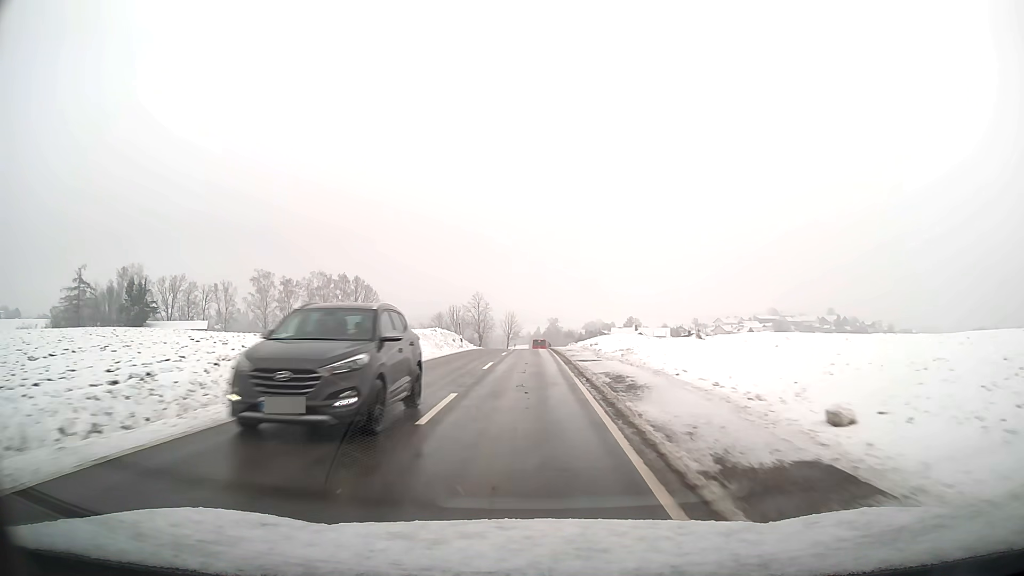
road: tertiary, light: Day
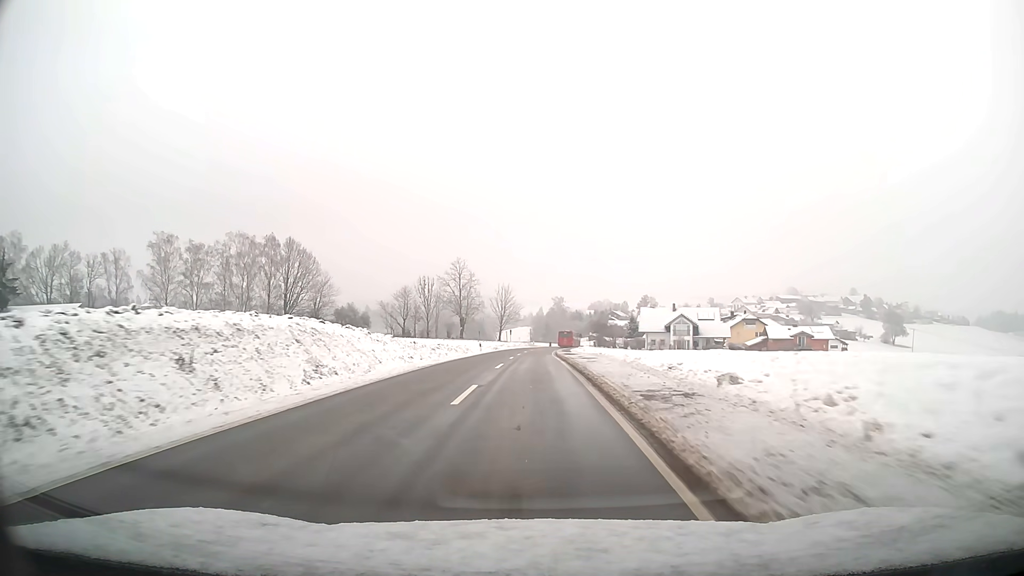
(0.0, +45.5) m; 0°
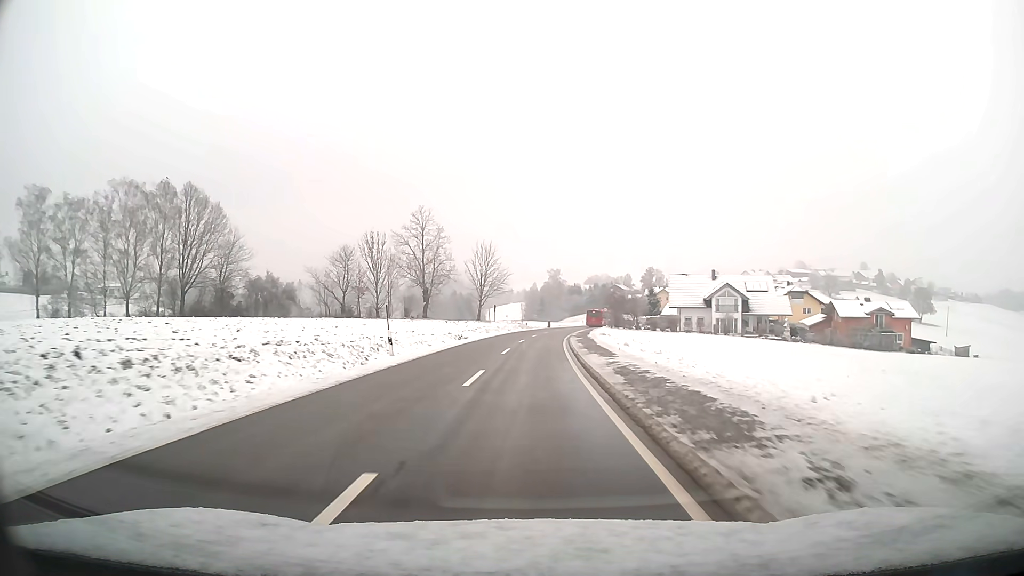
(+0.2, +33.4) m; +1°
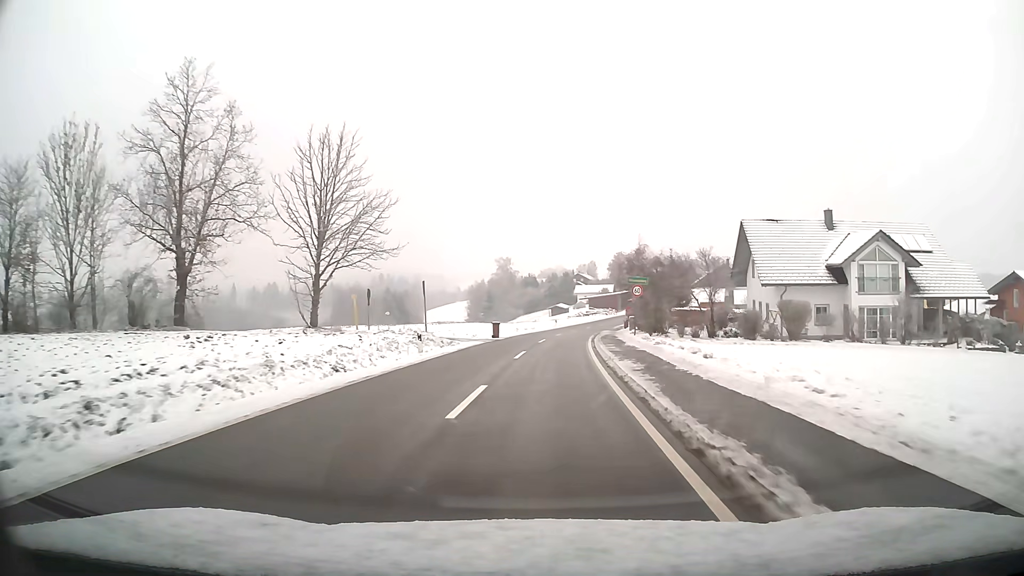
(+1.5, +52.0) m; +4°
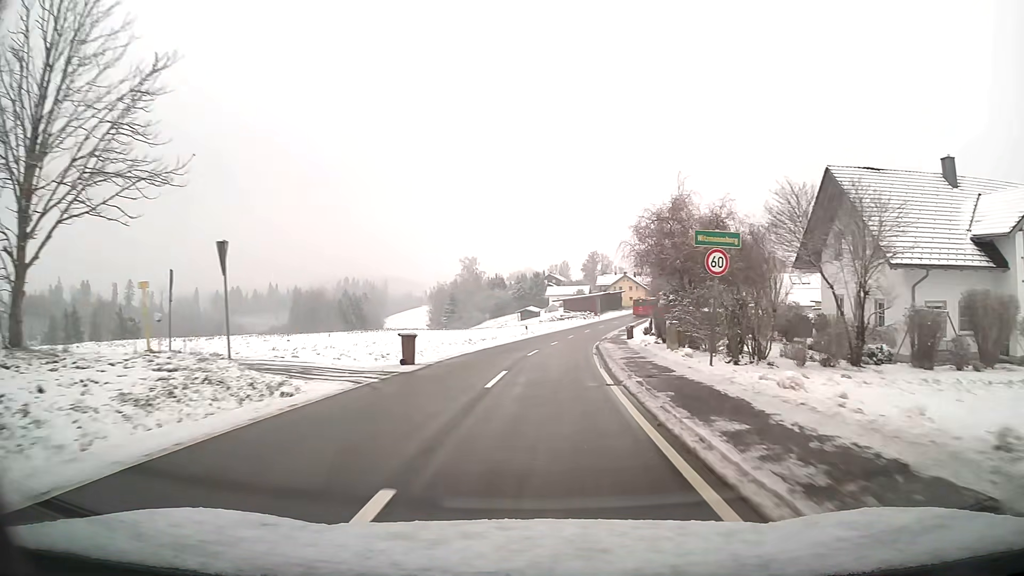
(+0.4, +19.6) m; +3°
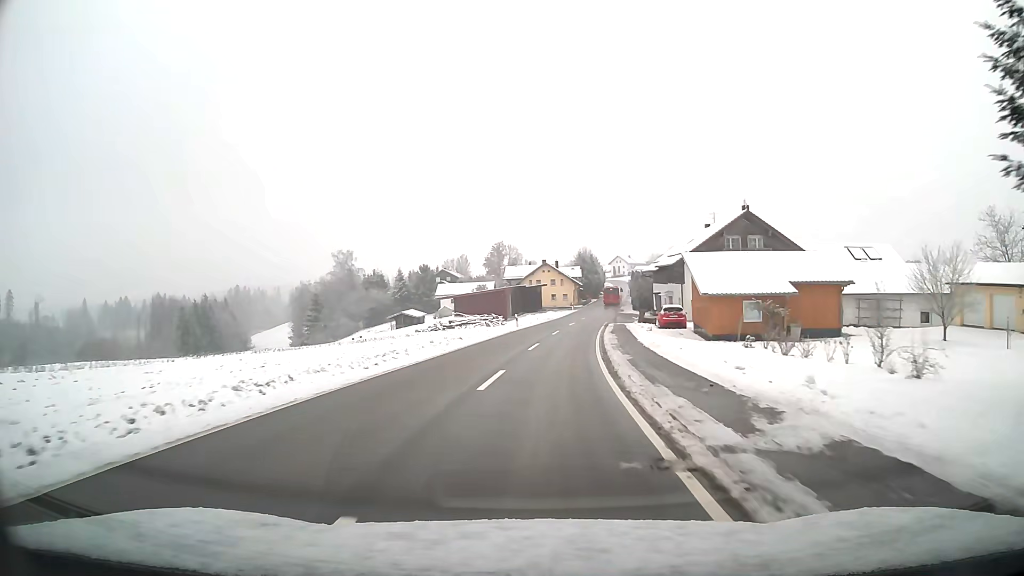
(+3.6, +48.2) m; +8°
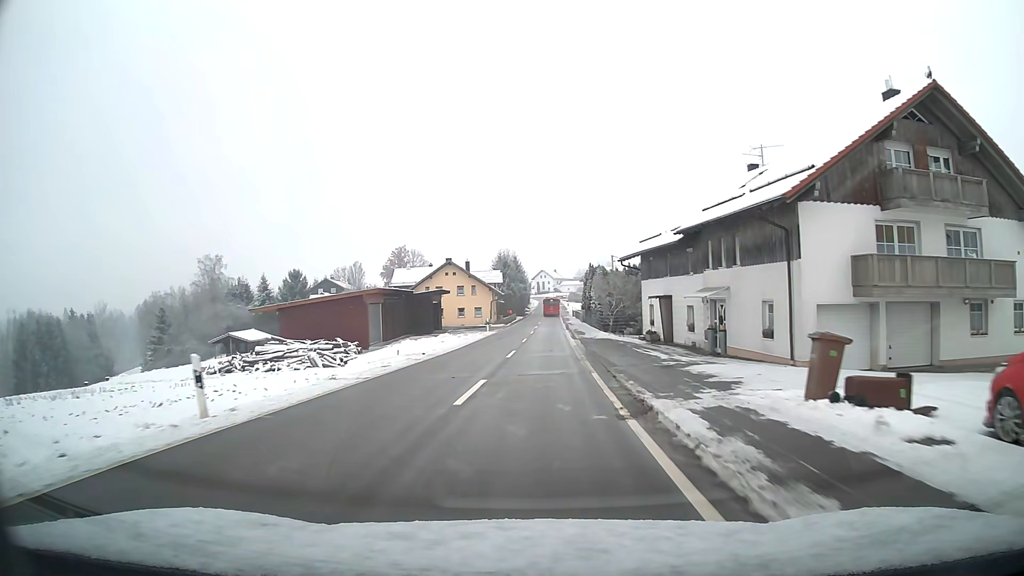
(+2.2, +37.5) m; +6°
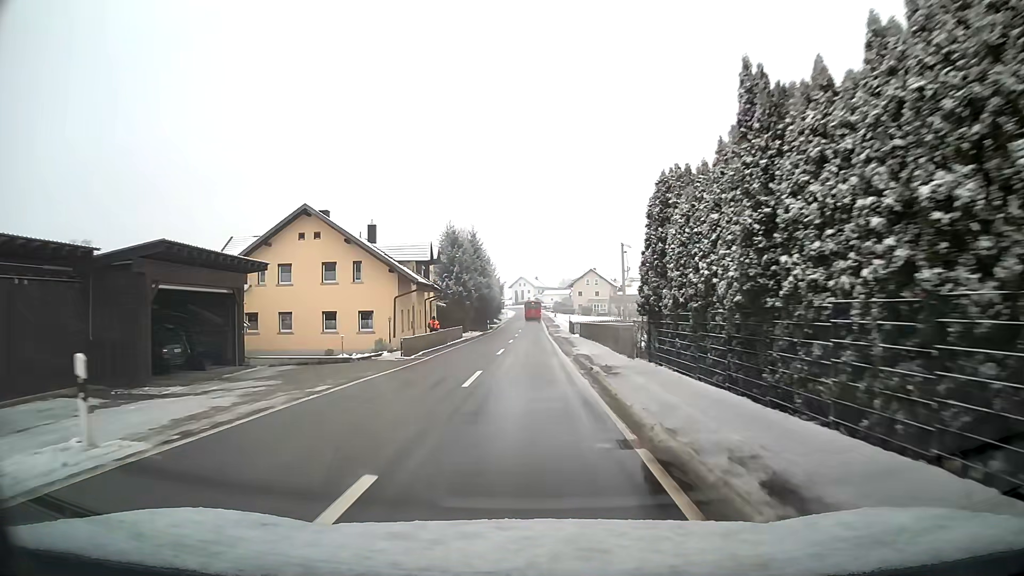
(+0.9, +44.3) m; +1°
